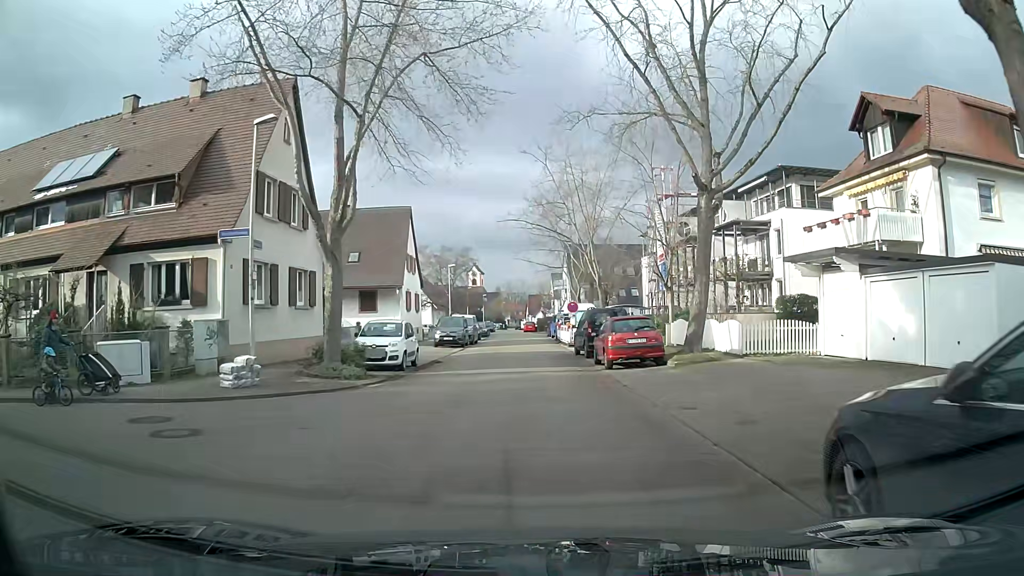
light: Day
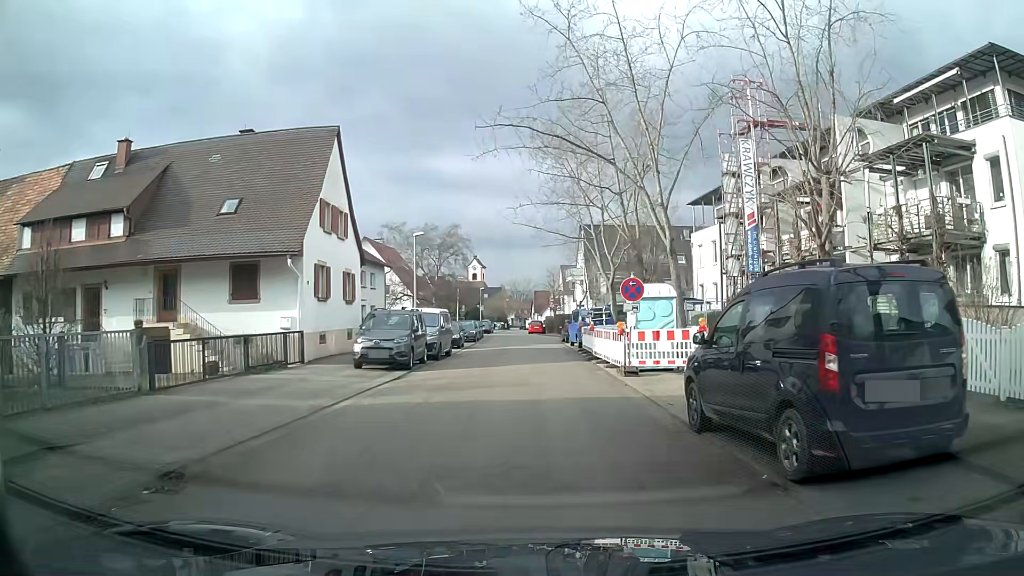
(0.0, +19.2) m; 0°
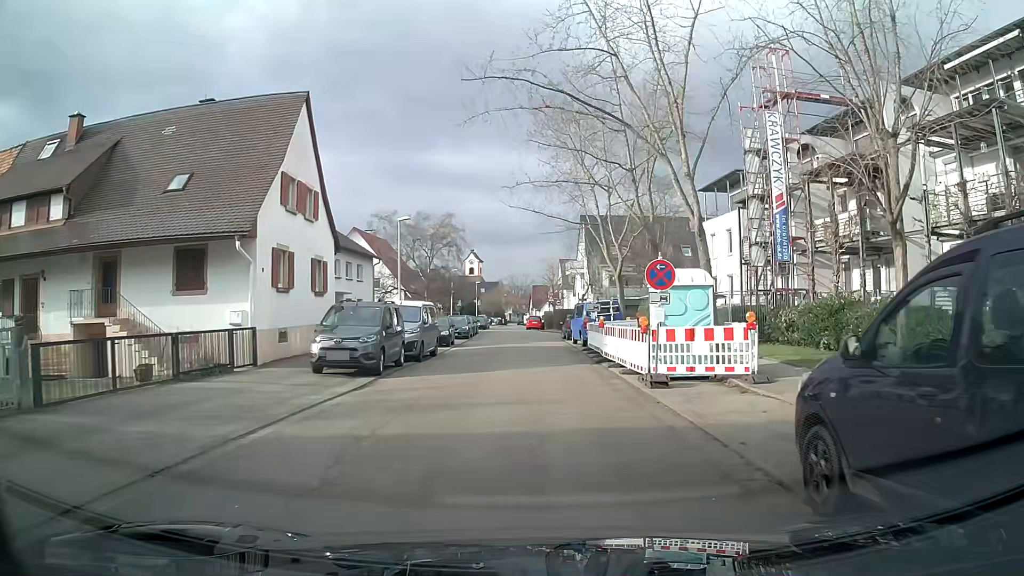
(0.0, +3.8) m; -1°
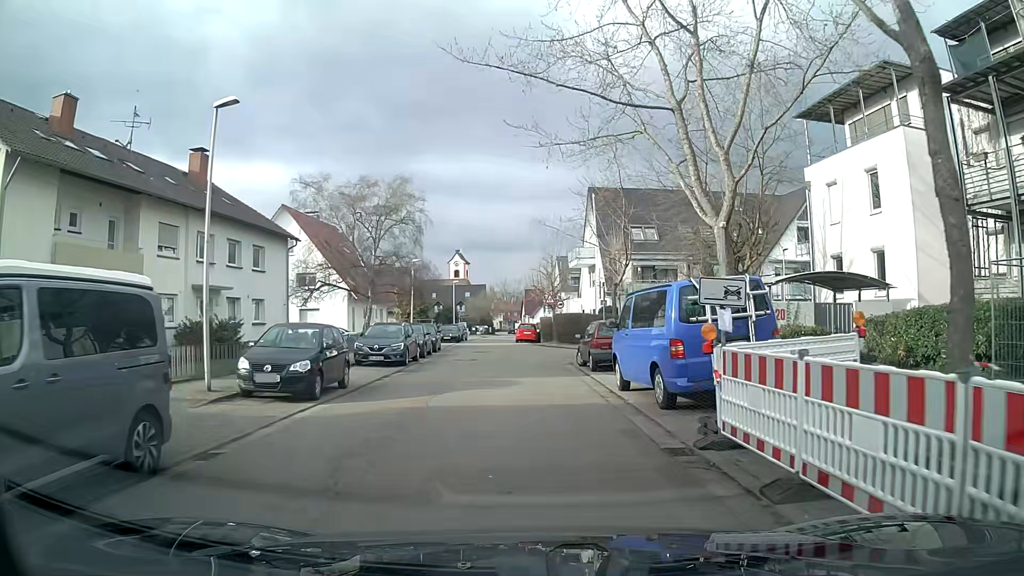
(+0.2, +19.3) m; +1°
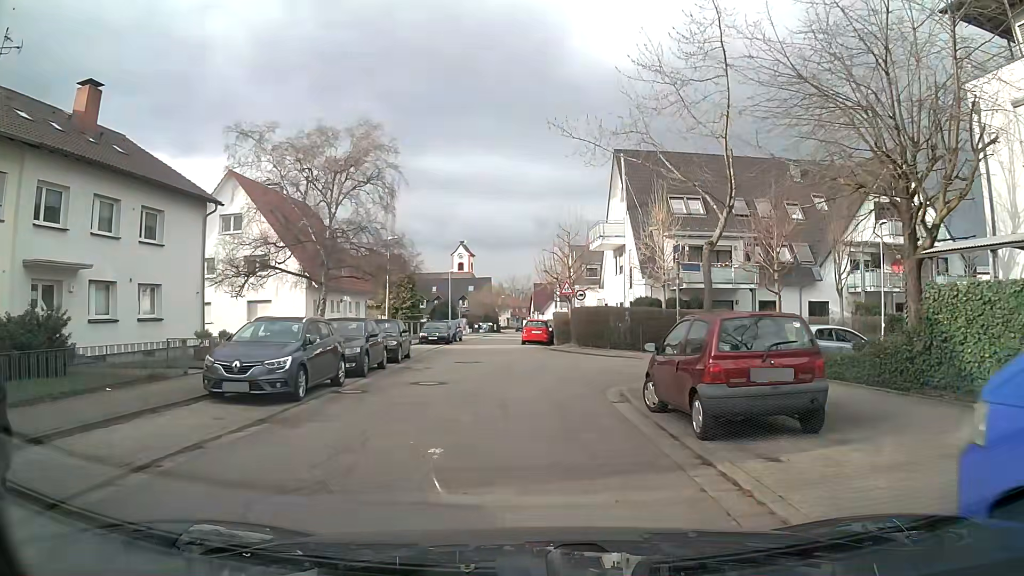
(-0.1, +11.5) m; -1°
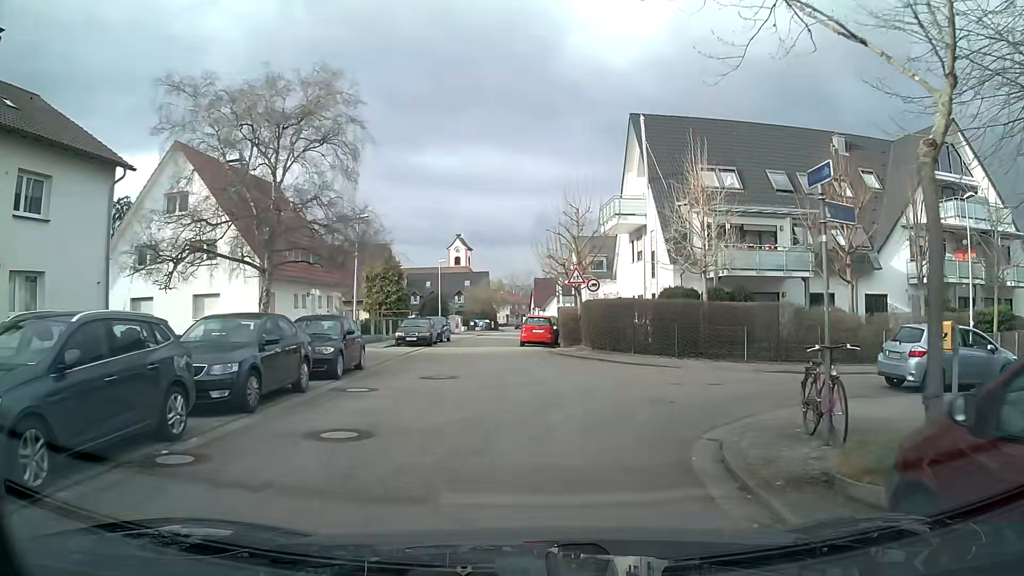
(0.0, +7.1) m; +1°
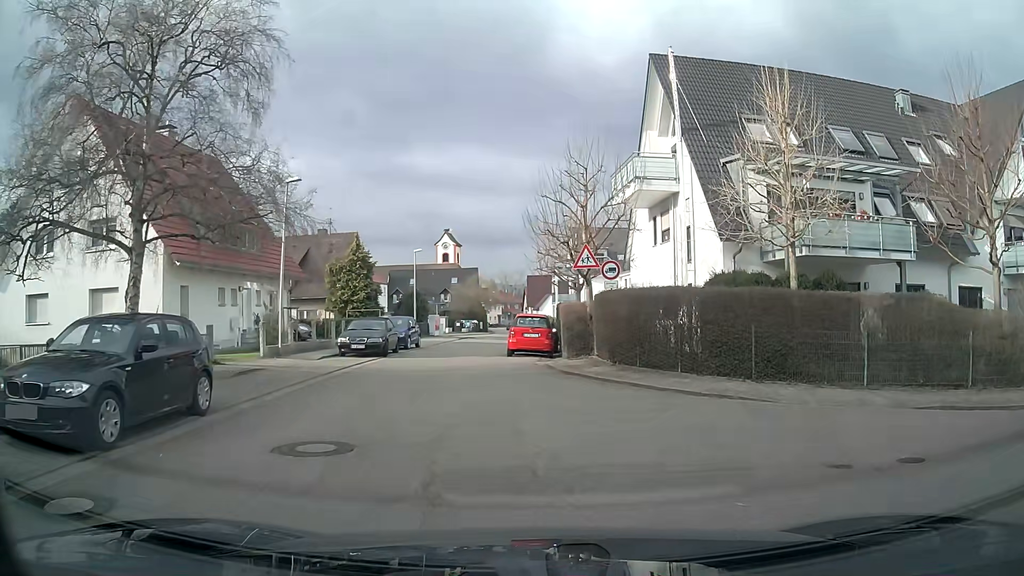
(0.0, +8.5) m; 0°
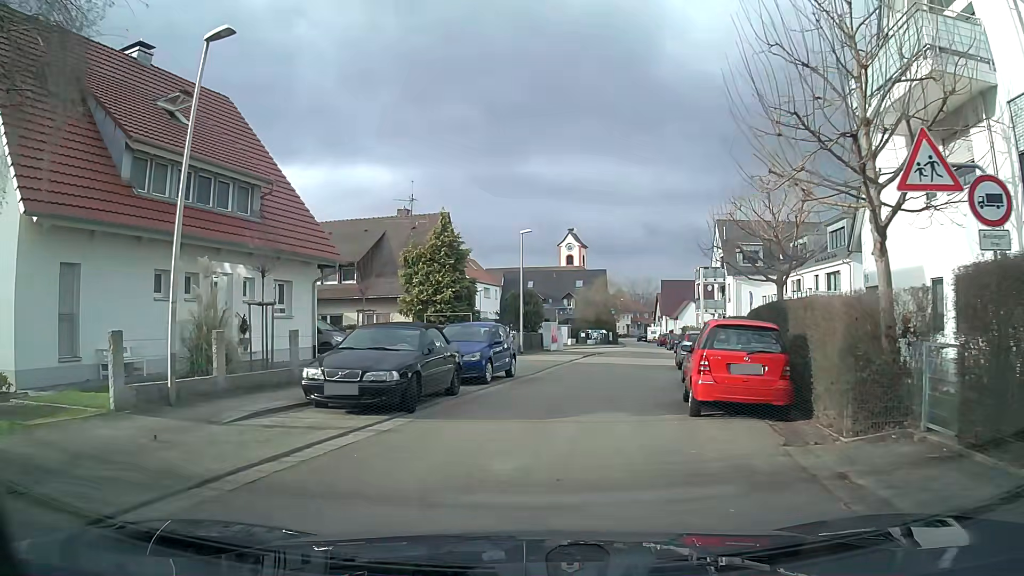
(-1.2, +13.7) m; -10°
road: residential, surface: asphalt
(0, +10) (+2, +20) (+5, +30) (+7, +39) (+8, +49) (+1, +56) (-9, +57) (-19, +57) (-29, +57) (-39, +56) m
